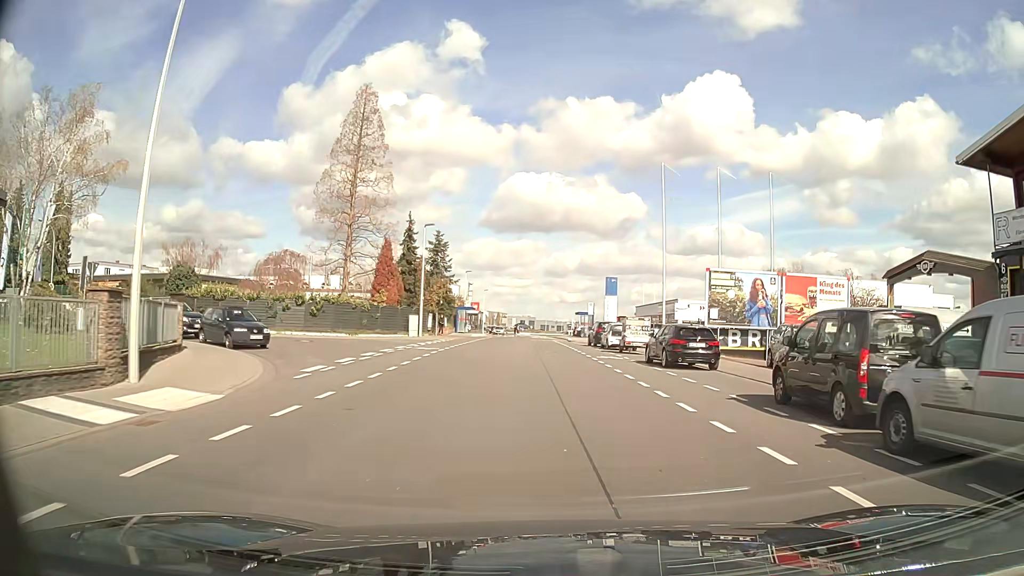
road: tertiary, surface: asphalt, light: Day
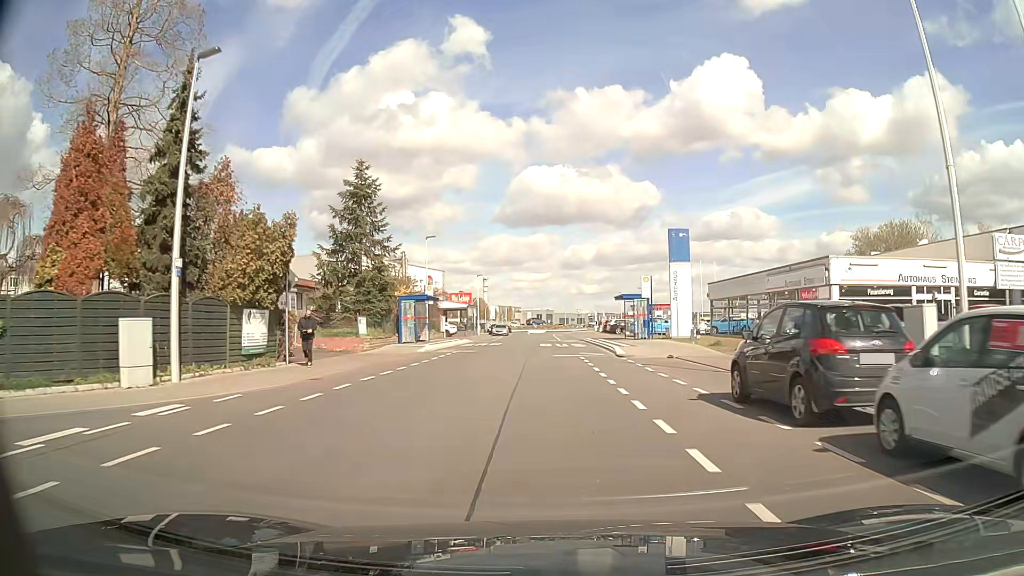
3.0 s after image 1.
(+0.6, +33.3) m; -1°
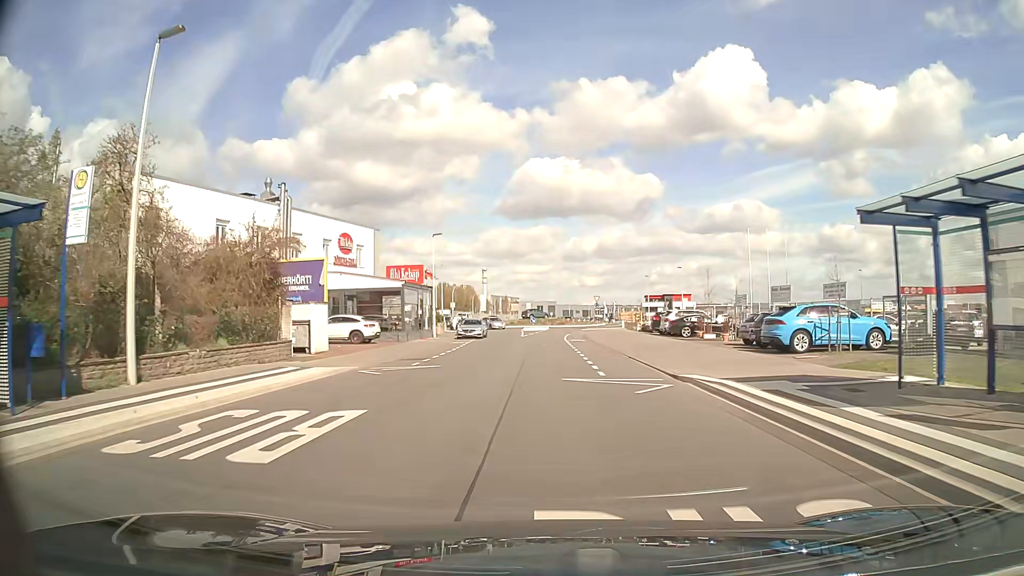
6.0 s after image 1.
(-0.2, +35.9) m; -1°
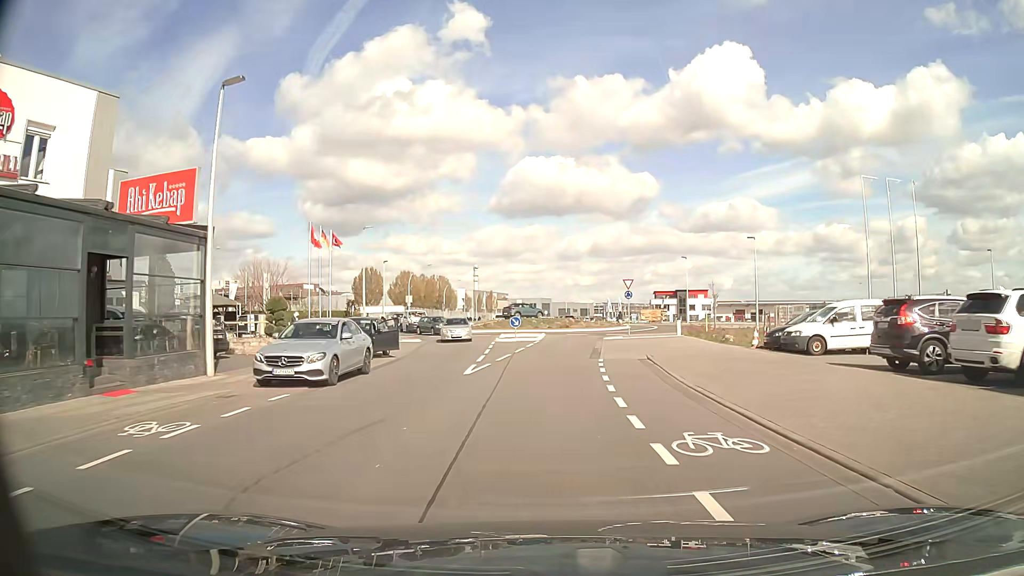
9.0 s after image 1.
(+0.3, +33.8) m; +1°
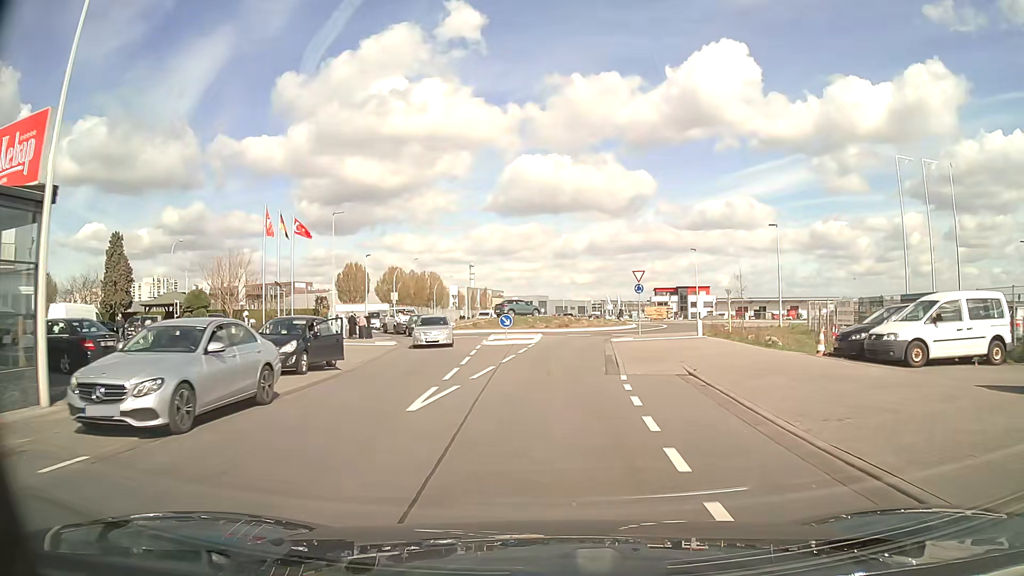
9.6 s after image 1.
(0.0, +6.5) m; 0°
(0, +10) (0, +20) (+1, +30) (+2, +40) (+7, +48) (+12, +57) (+10, +67) (+5, +75) (+1, +84) (-1, +94) m
